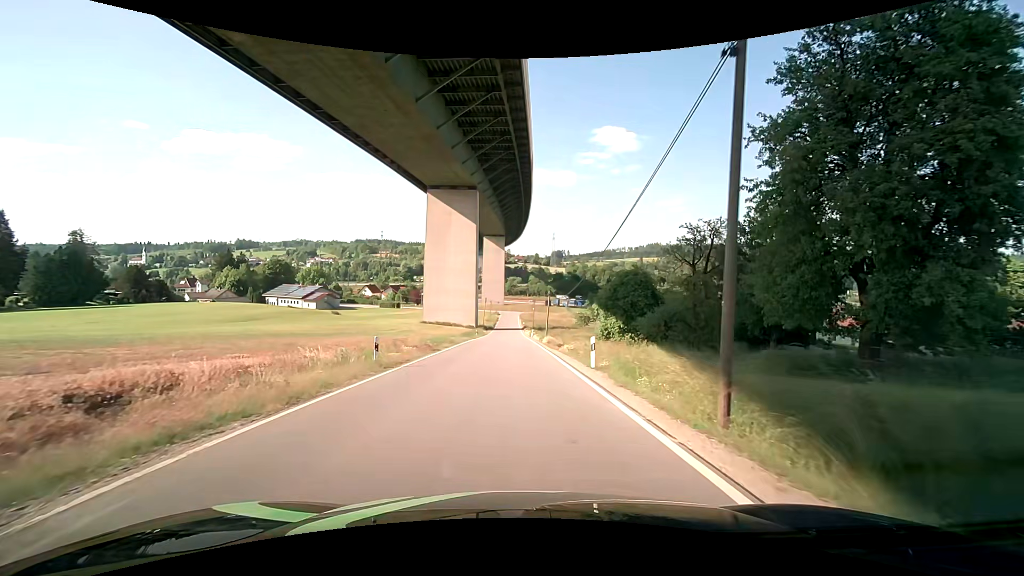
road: unclassified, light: Day
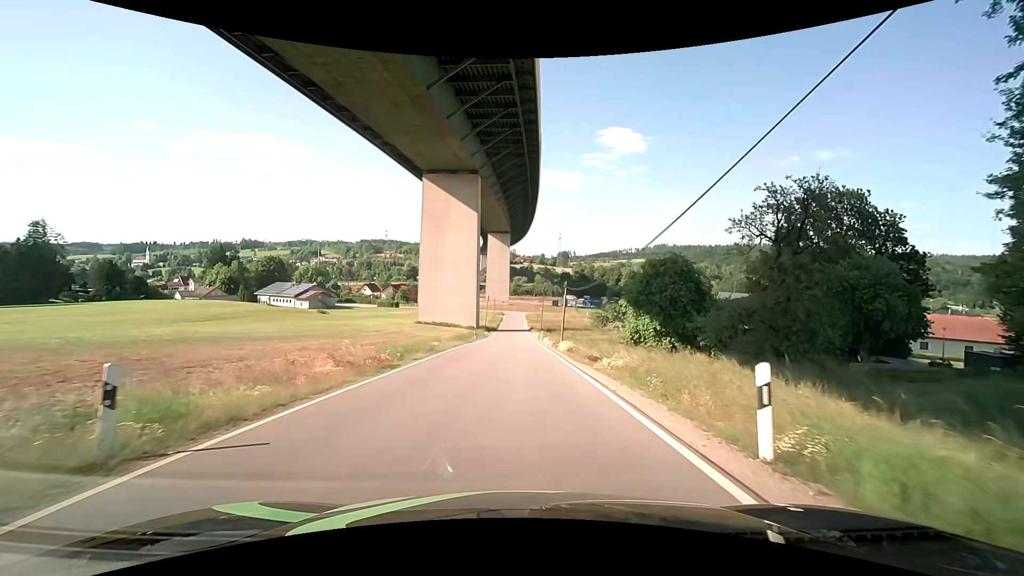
(-0.1, +10.9) m; -1°
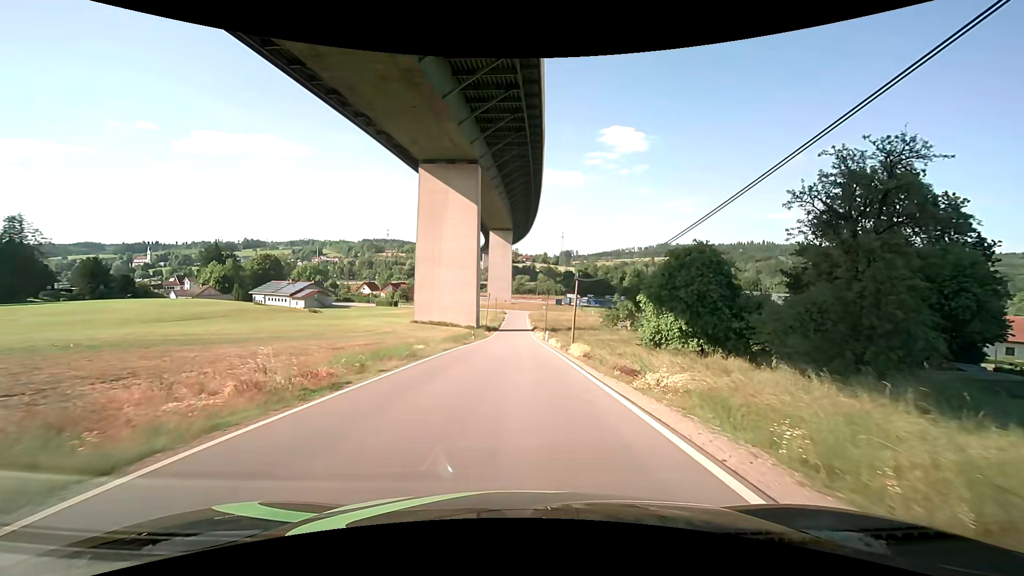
(0.0, +5.4) m; 0°
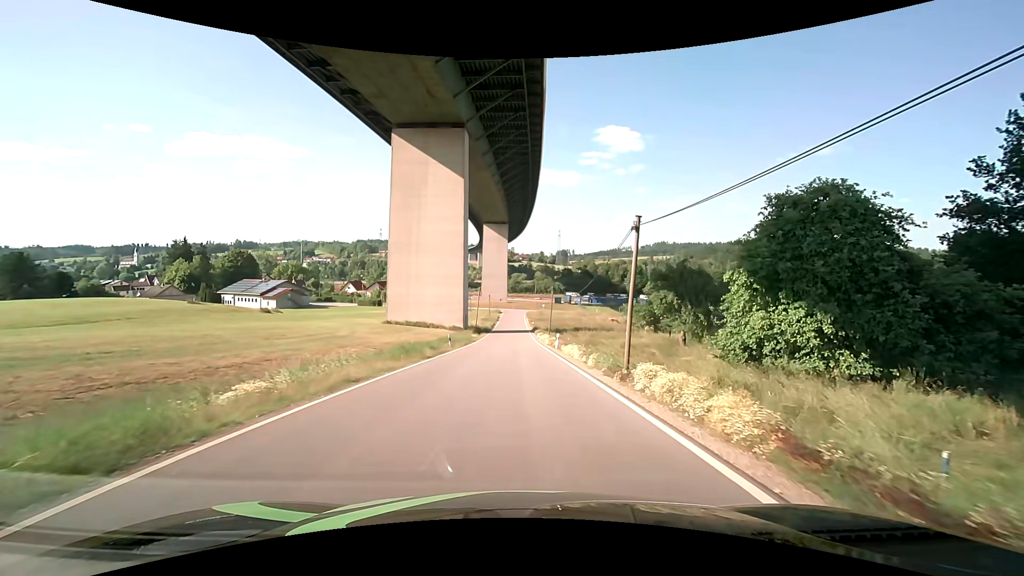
(-0.1, +15.7) m; 0°
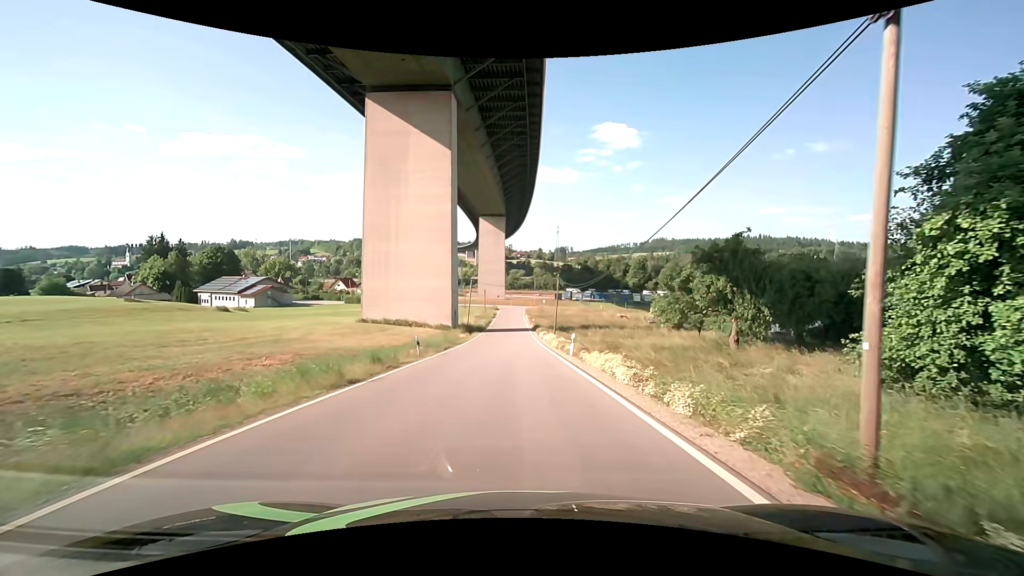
(0.0, +10.4) m; 0°
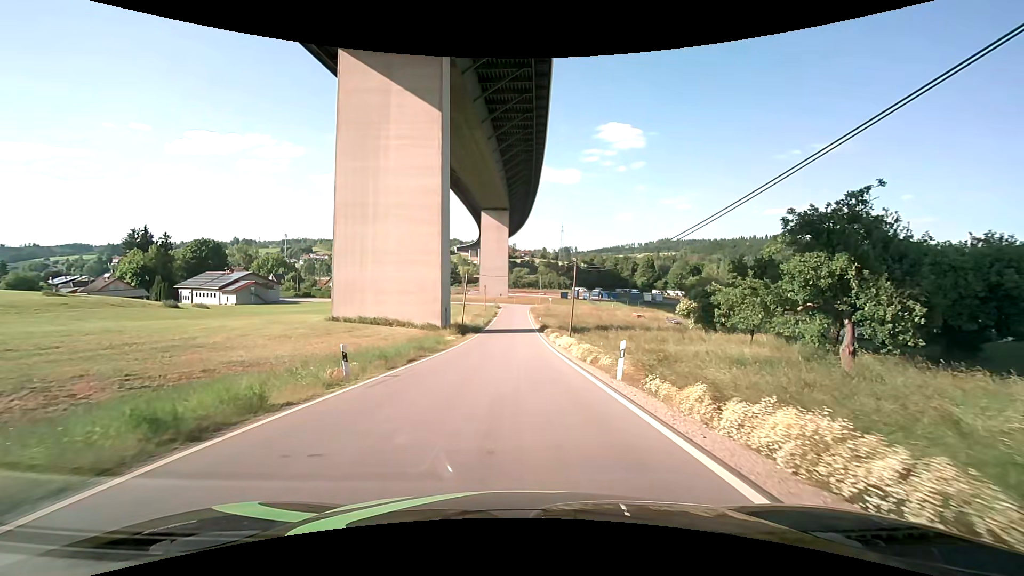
(-0.1, +10.6) m; 0°
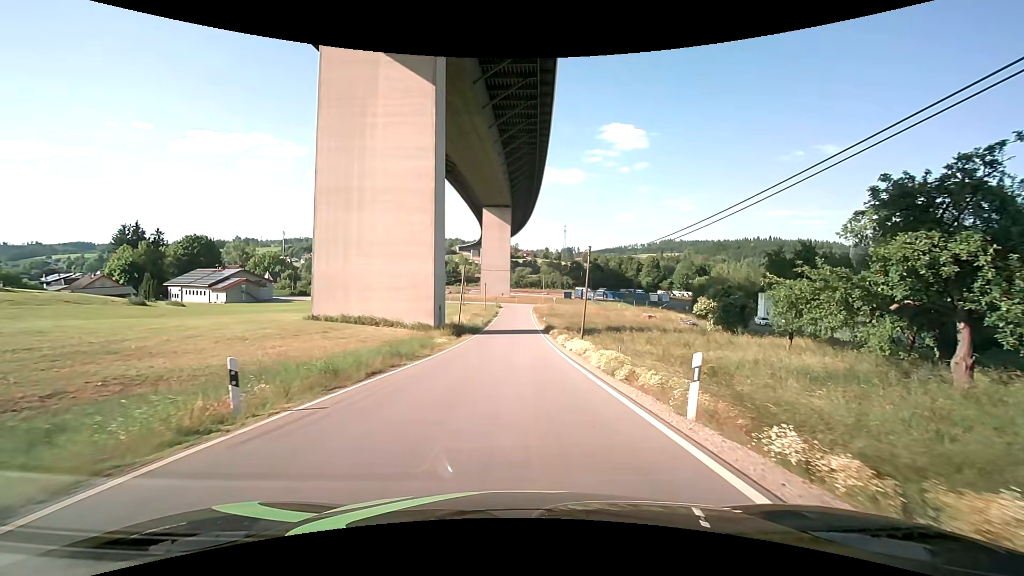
(0.0, +5.3) m; 0°
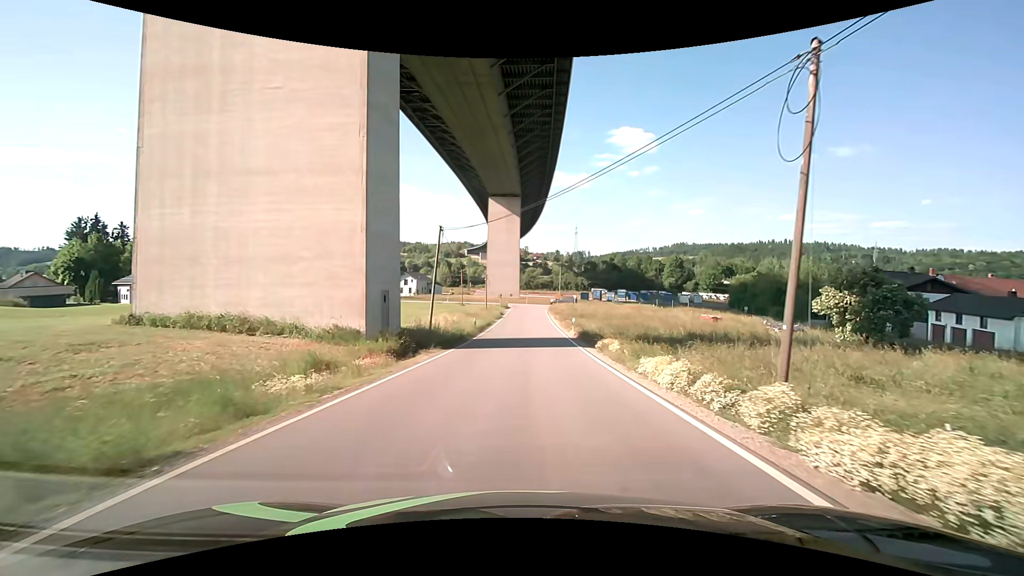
(-0.4, +21.4) m; -2°
(0, +10) (+1, +20) (+1, +30) (+2, +40) (+3, +50) (+3, +60) (+3, +70) (+3, +80) (+5, +90) (+4, +99) m
